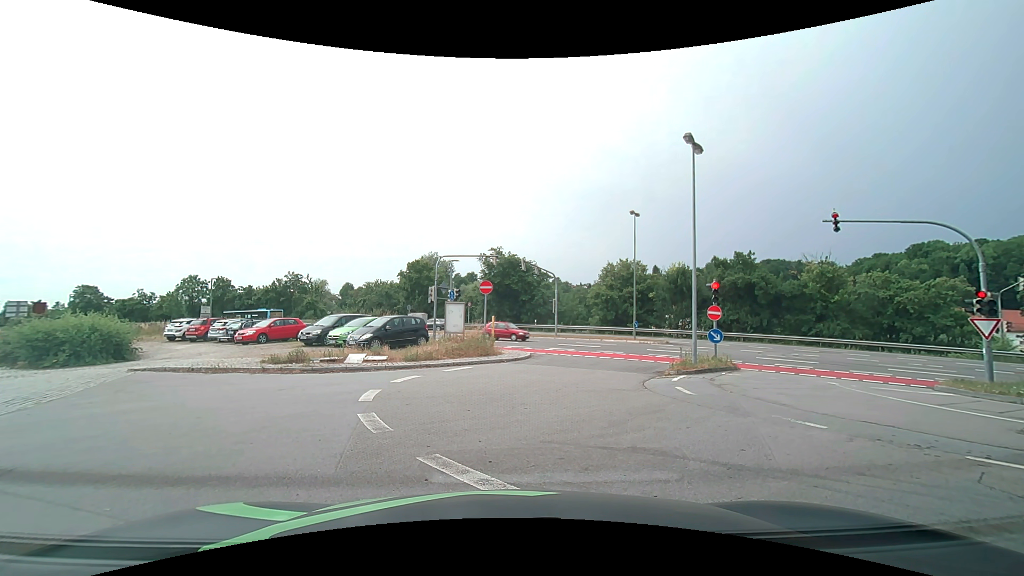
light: Day
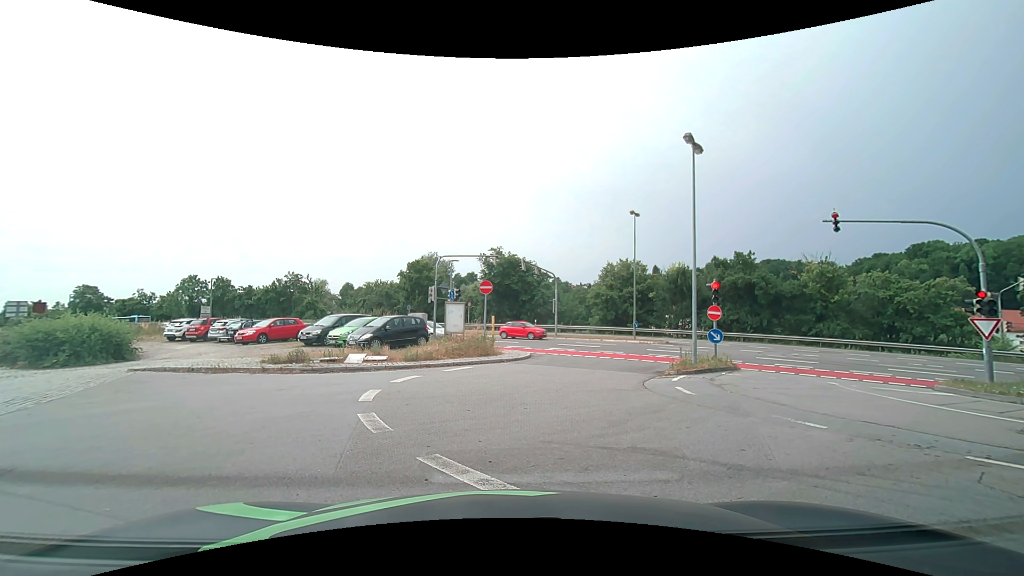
(0.0, 0.0) m; 0°
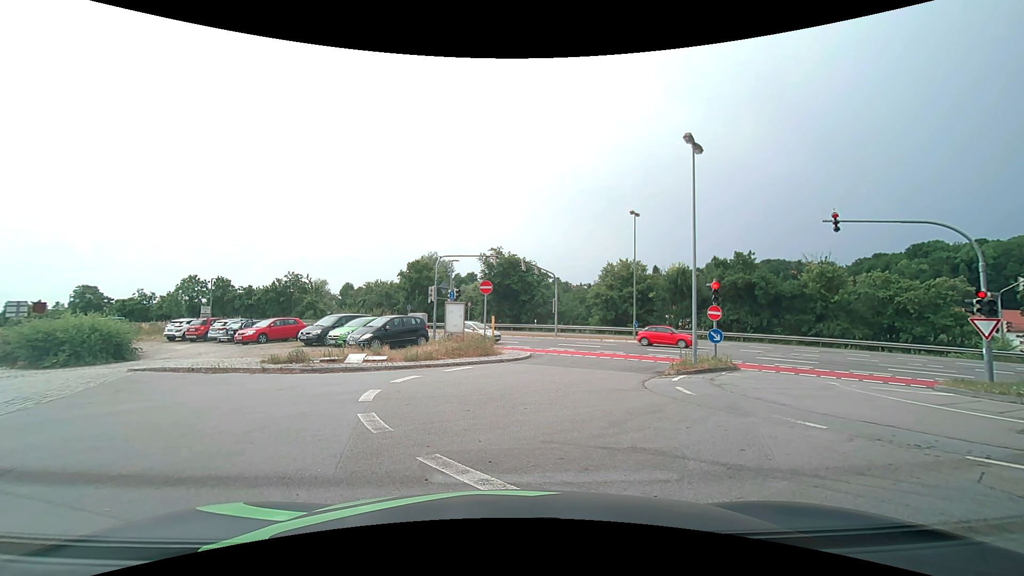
(0.0, 0.0) m; 0°
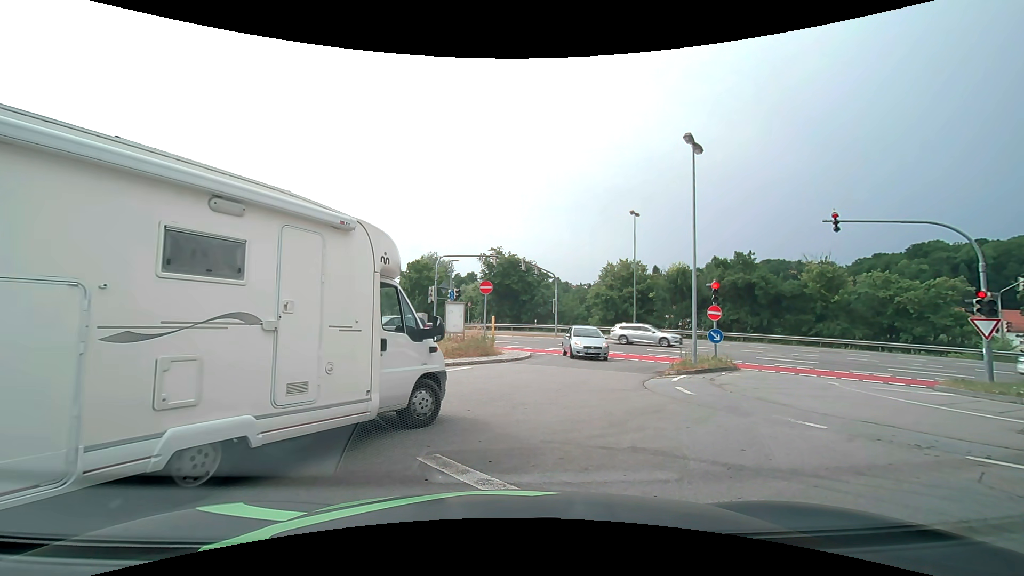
(0.0, 0.0) m; 0°
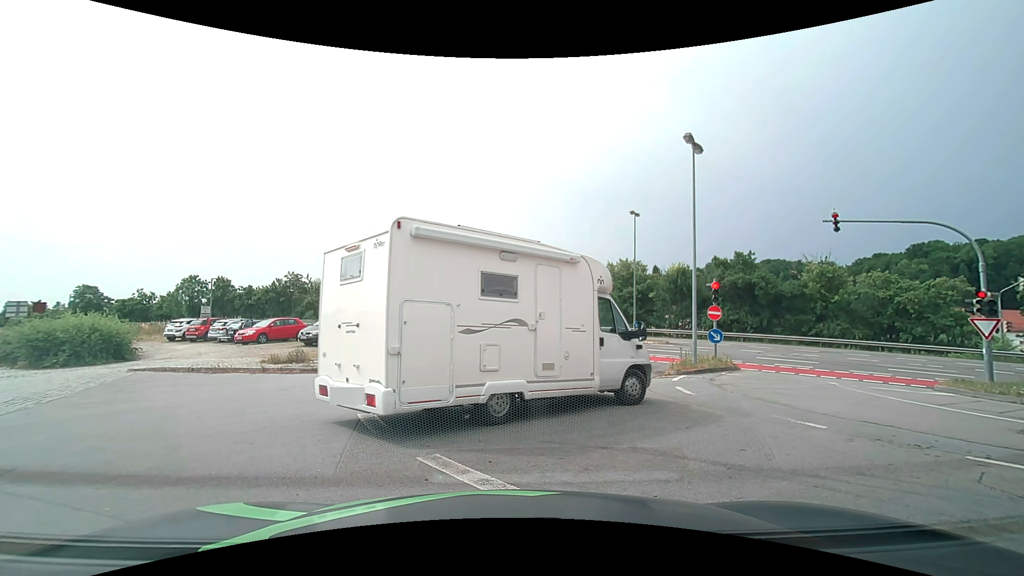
(0.0, 0.0) m; 0°
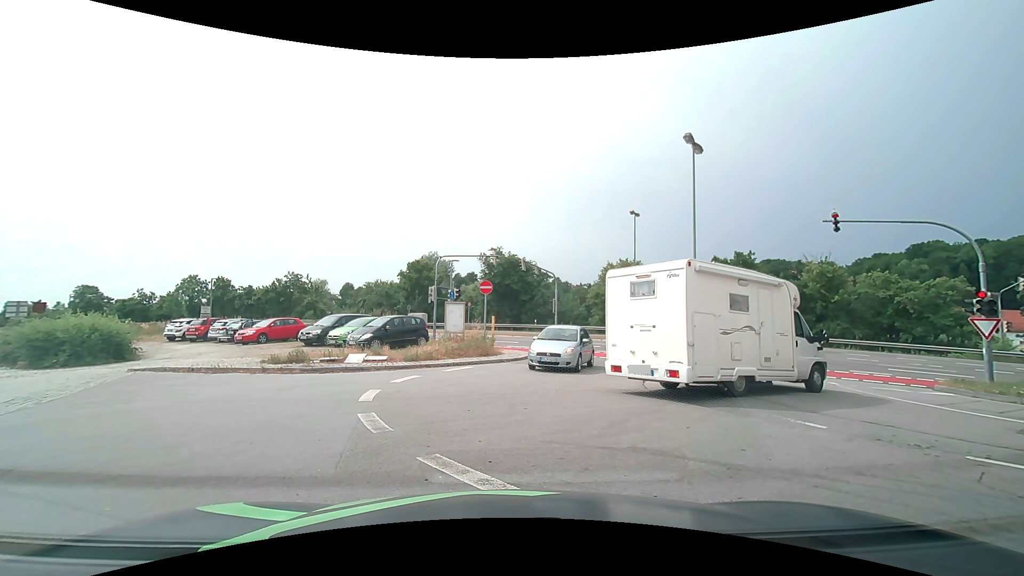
(0.0, 0.0) m; 0°
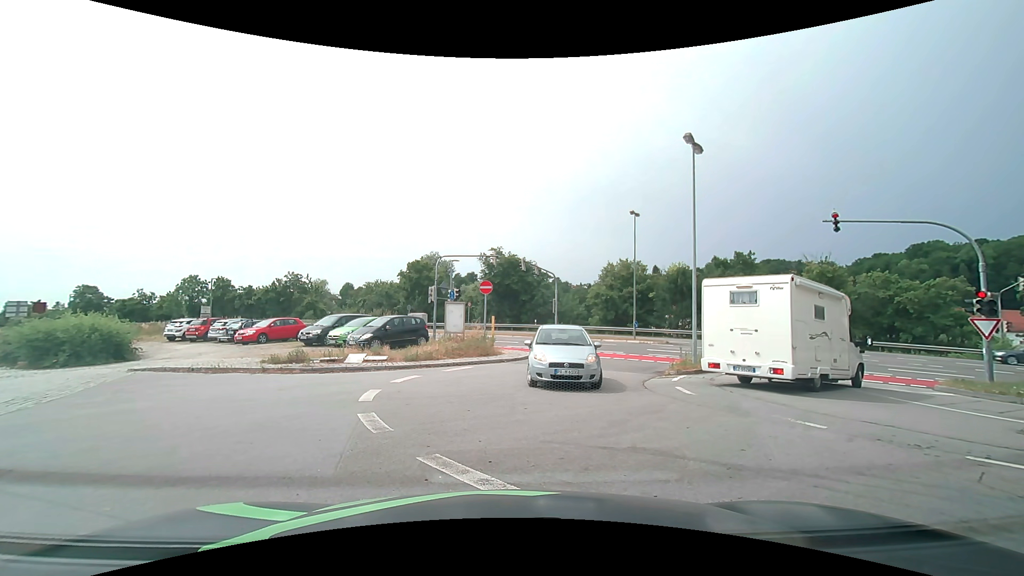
(0.0, 0.0) m; 0°
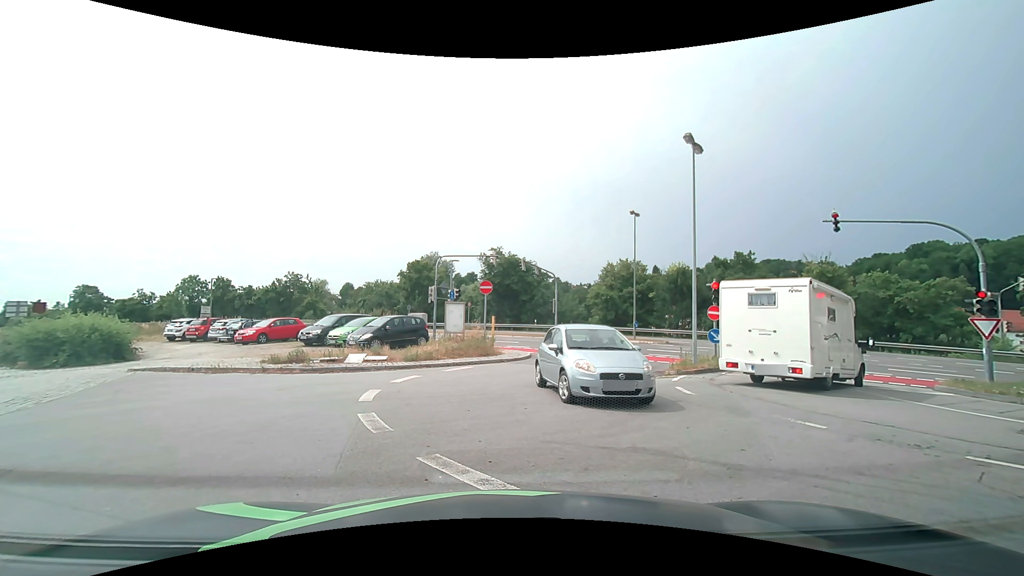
(0.0, 0.0) m; 0°
